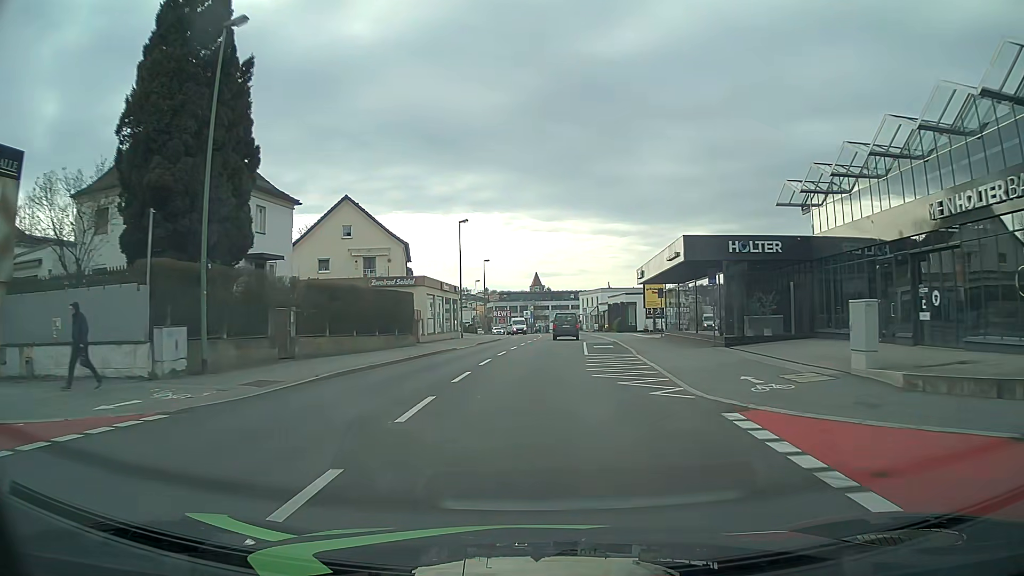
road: tertiary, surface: asphalt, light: Day
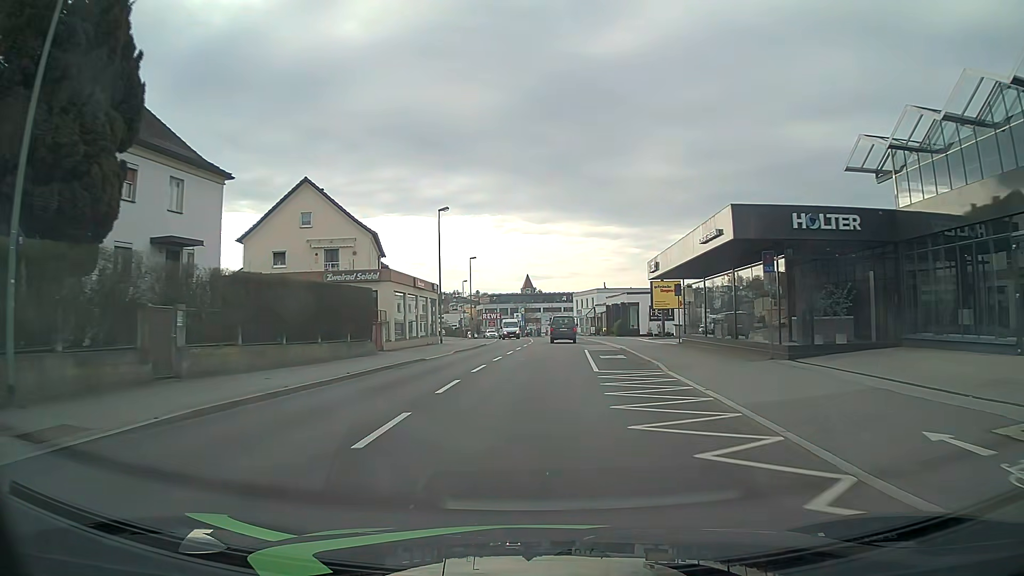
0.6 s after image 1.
(0.0, +7.7) m; +1°
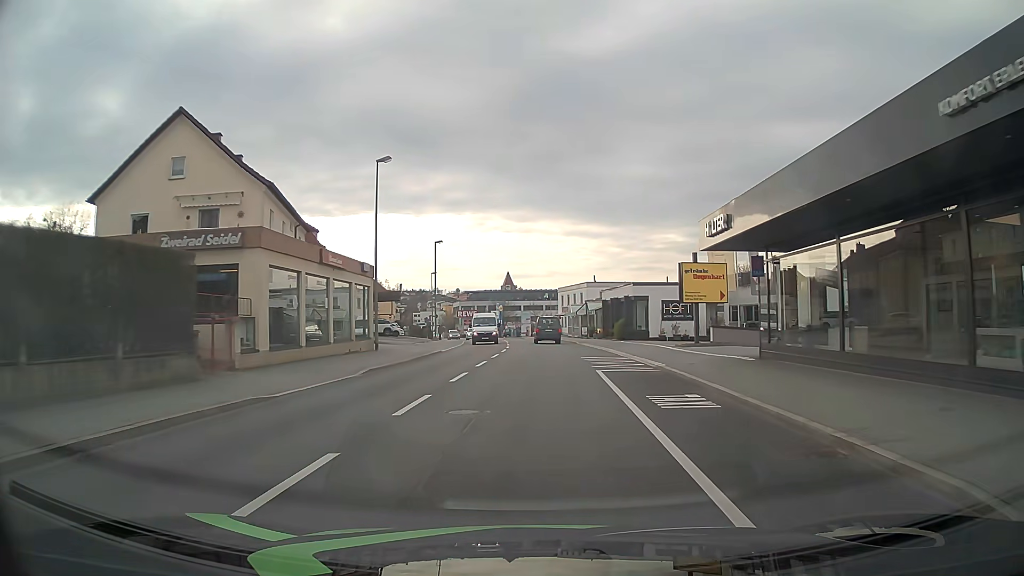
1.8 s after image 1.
(+0.2, +15.4) m; +1°
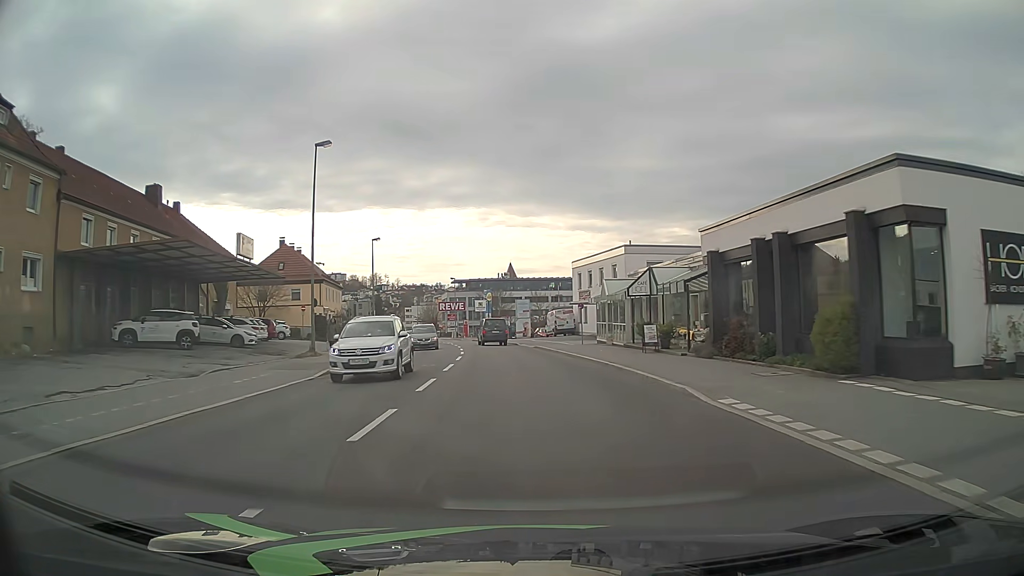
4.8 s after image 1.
(+0.6, +38.3) m; 0°
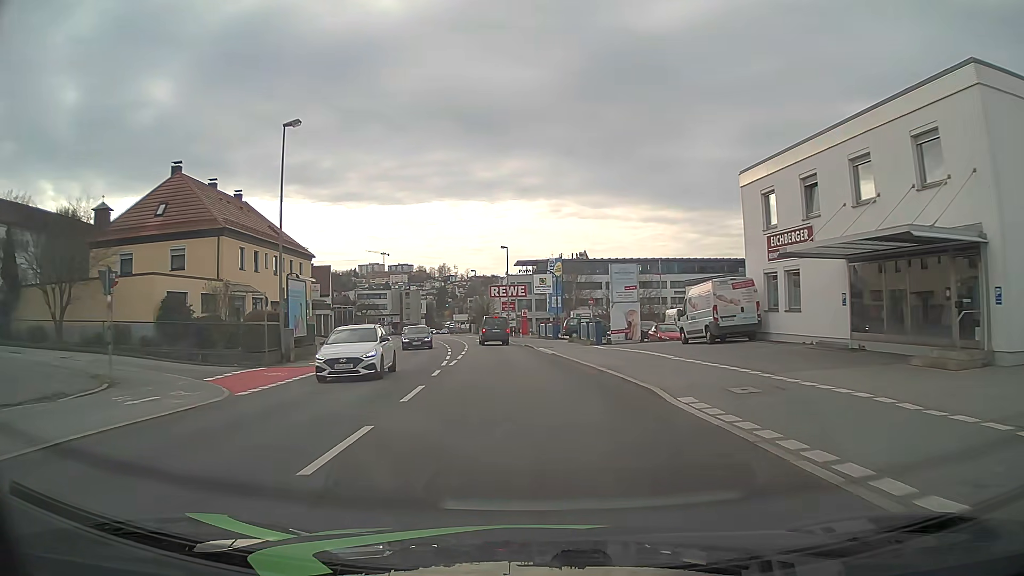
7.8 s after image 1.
(-2.1, +38.3) m; -6°
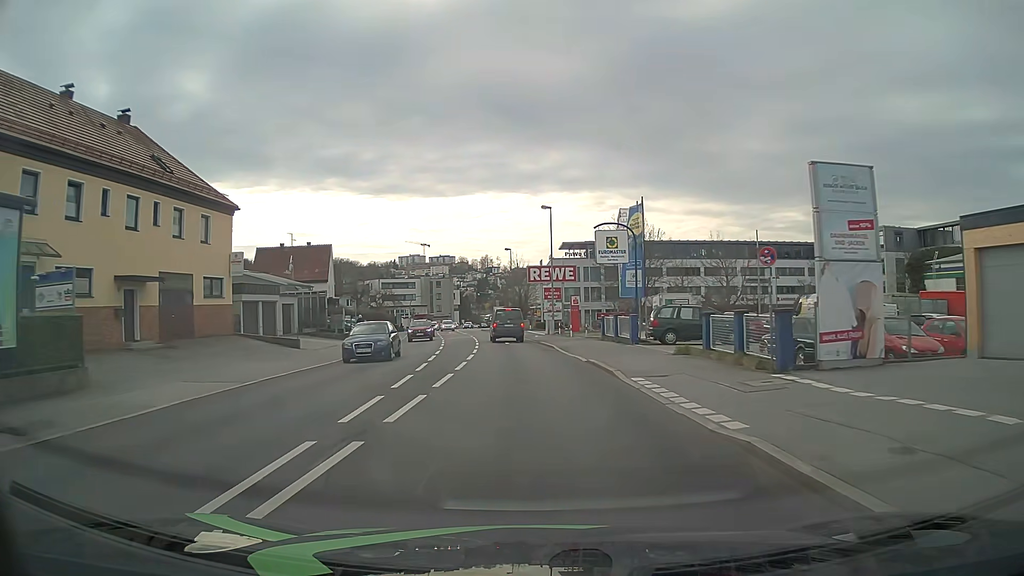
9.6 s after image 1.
(-0.8, +22.8) m; -4°
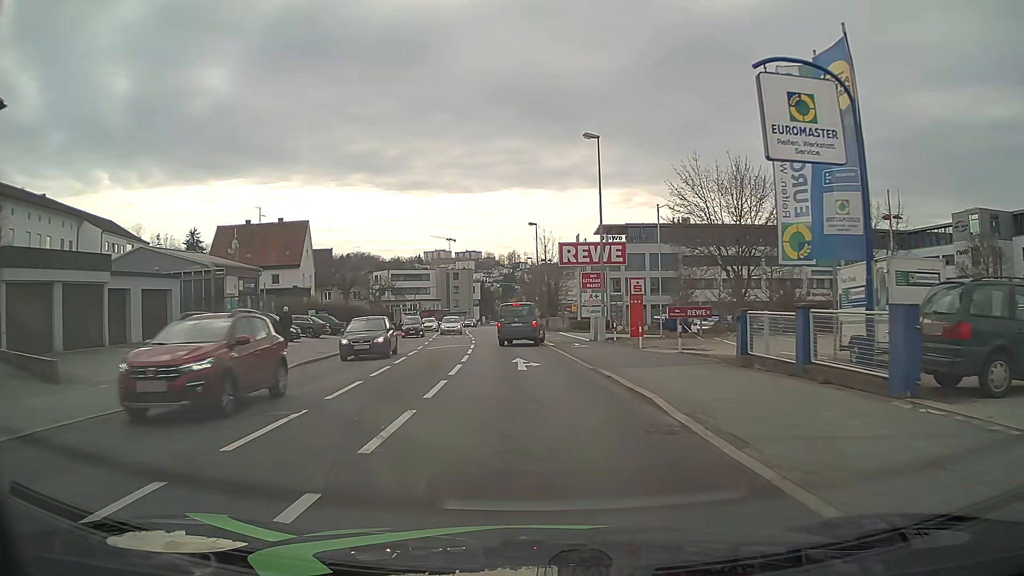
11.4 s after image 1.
(-0.4, +20.4) m; -2°
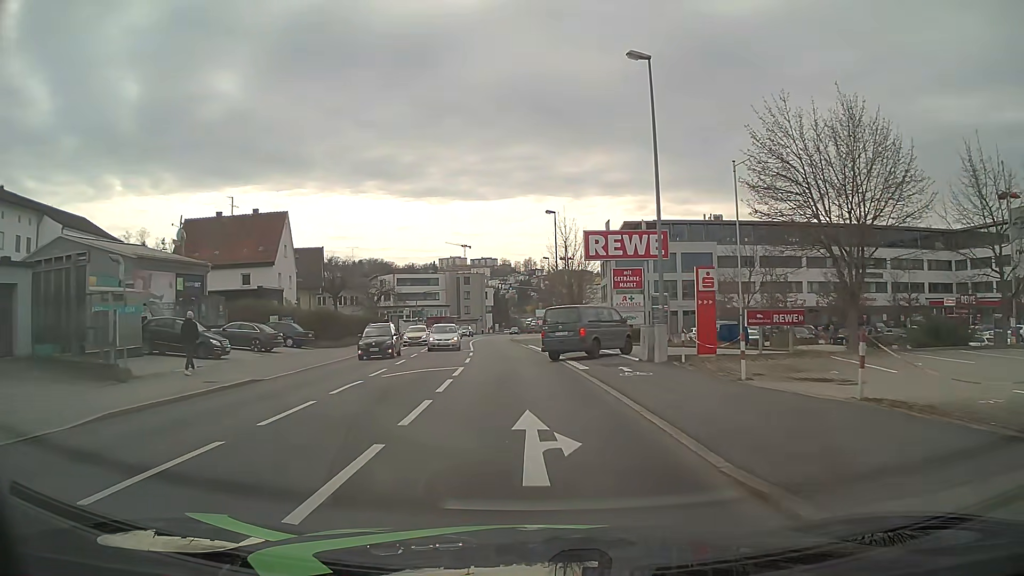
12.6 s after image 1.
(-0.2, +11.3) m; -2°
(0, +10) (0, +20) (-1, +30) (-2, +40) (-3, +50) (-3, +60) (-4, +70) (-4, +80) (-4, +90) (-4, +100) m
